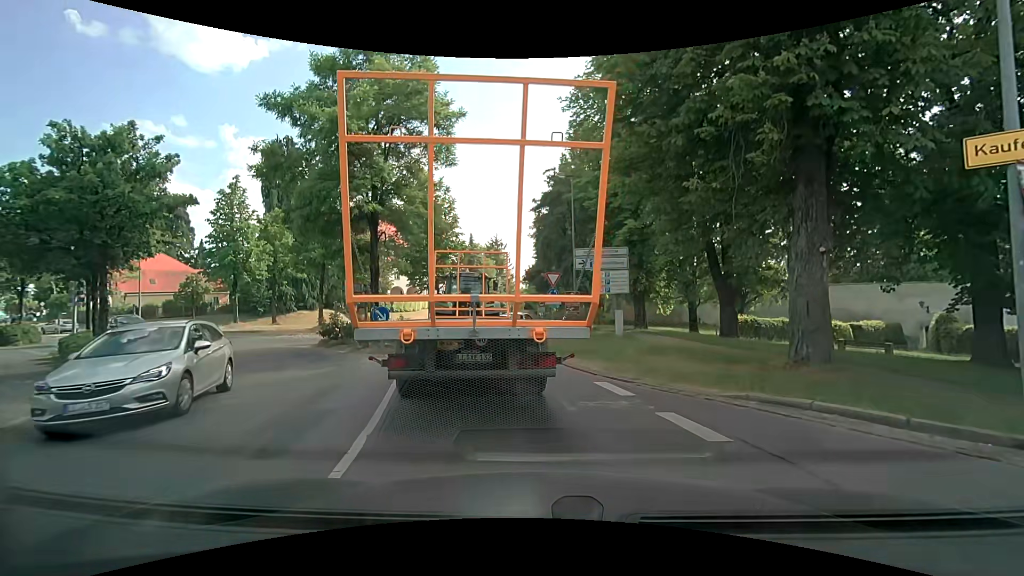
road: secondary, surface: asphalt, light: Day
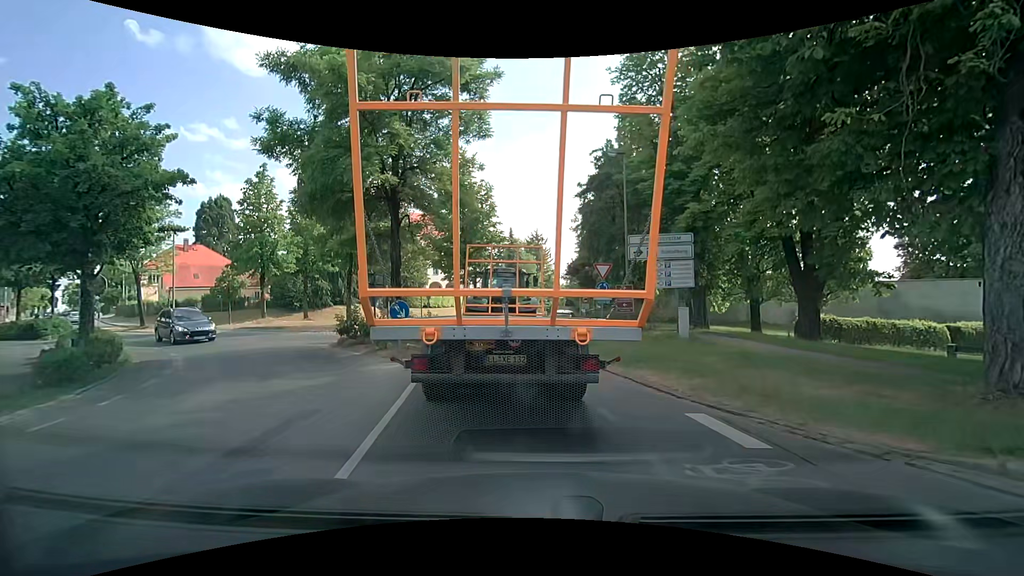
(-0.1, +3.0) m; -4°
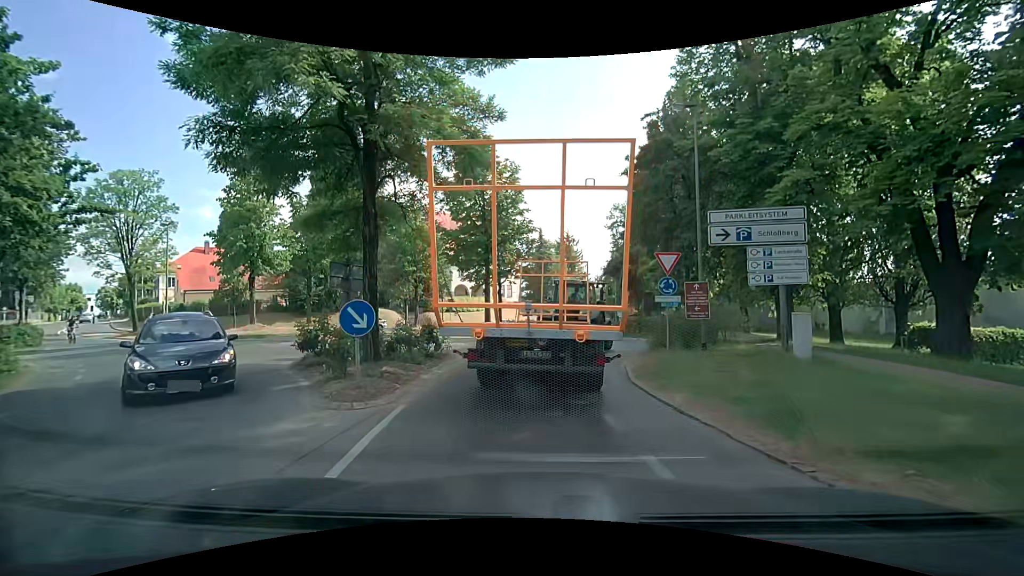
(-0.3, +5.9) m; -3°
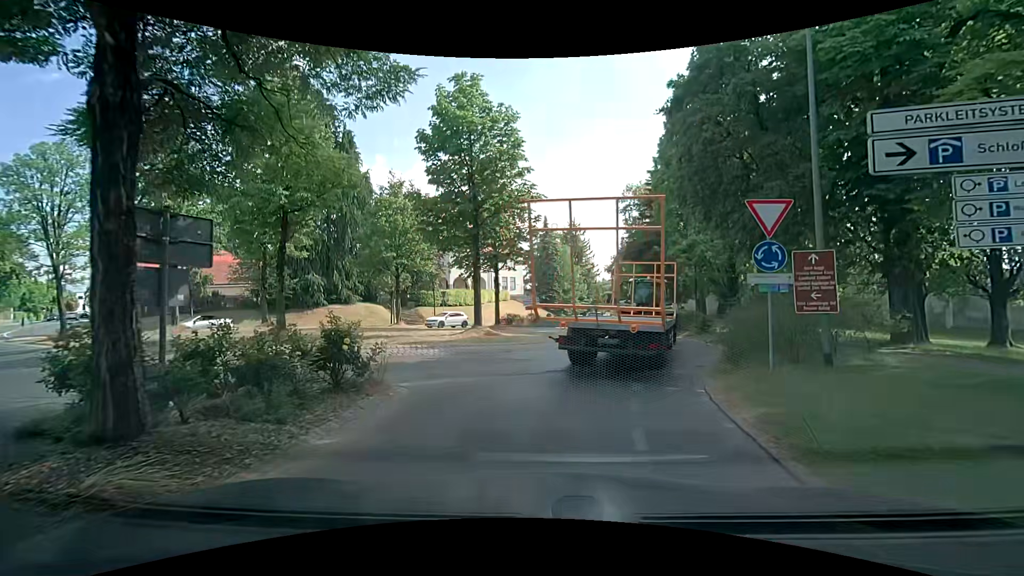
(-0.2, +7.0) m; -3°
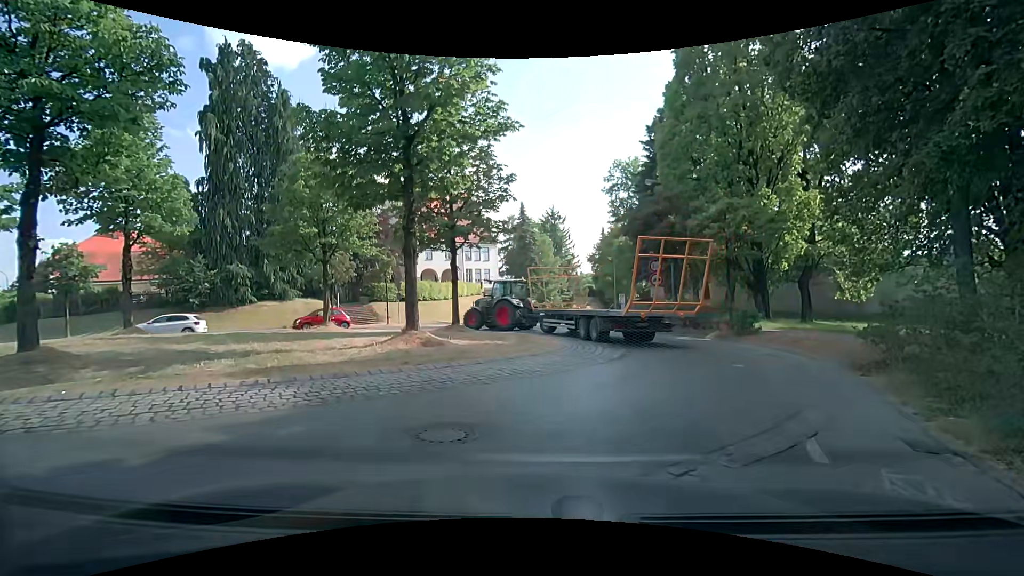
(+0.2, +7.9) m; +2°
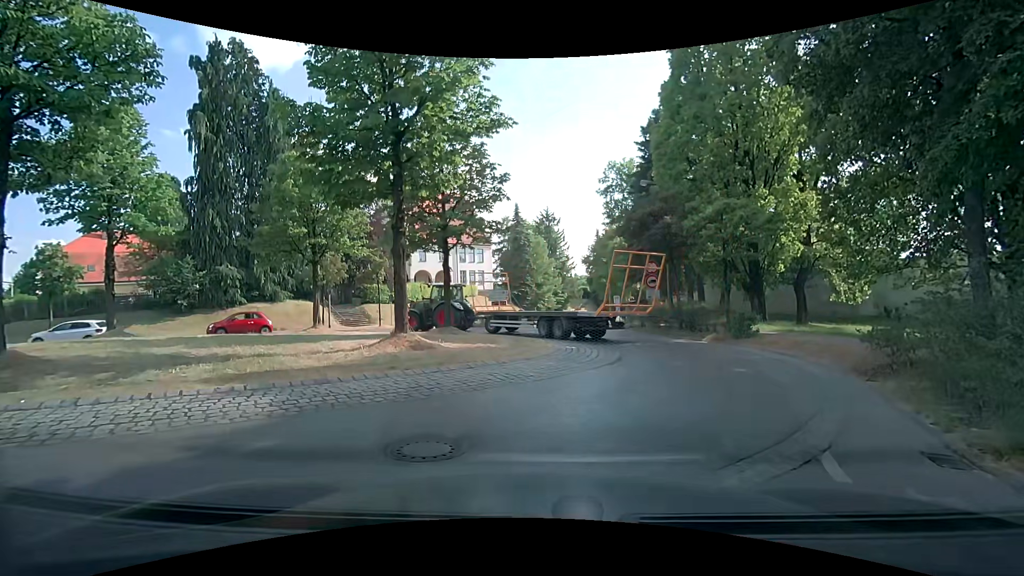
(0.0, +0.4) m; 0°
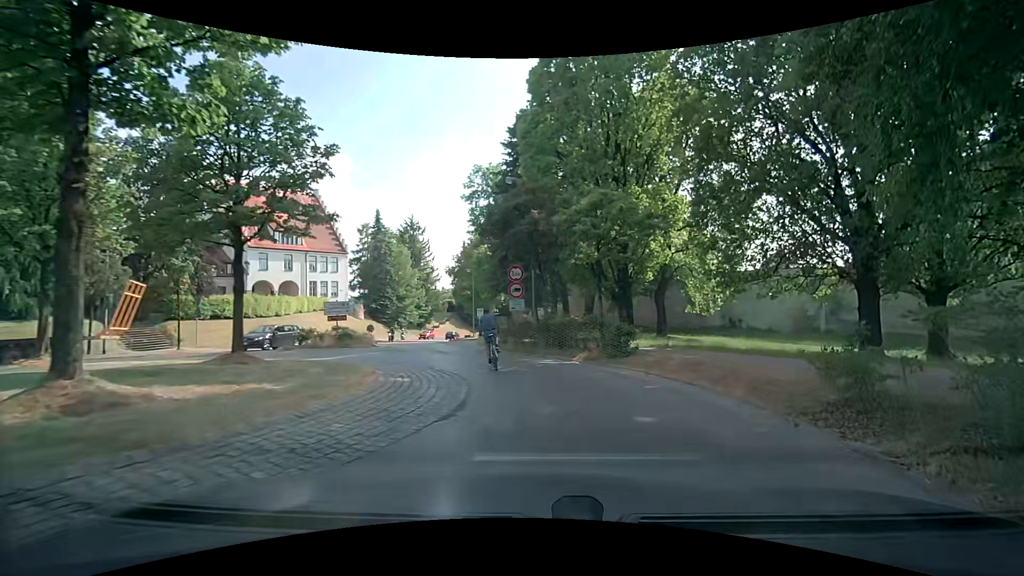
(+0.8, +5.5) m; +16°
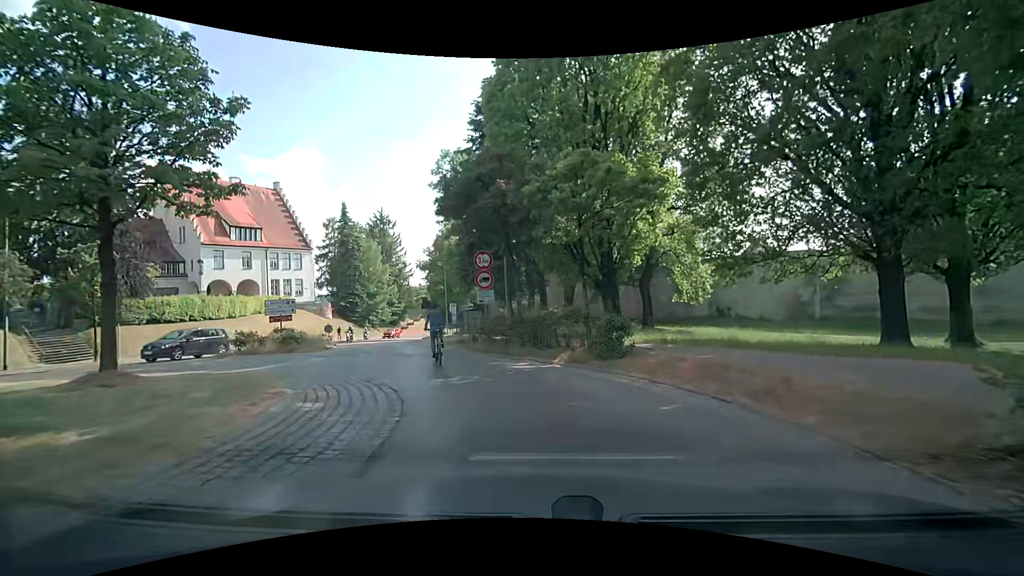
(+0.2, +3.6) m; +2°
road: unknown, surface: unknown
(-1, +10) (-5, +19) (-8, +29) (-12, +38) (-15, +47) (-17, +57) (-18, +67) (-18, +77) (-18, +87) (-16, +97) m
